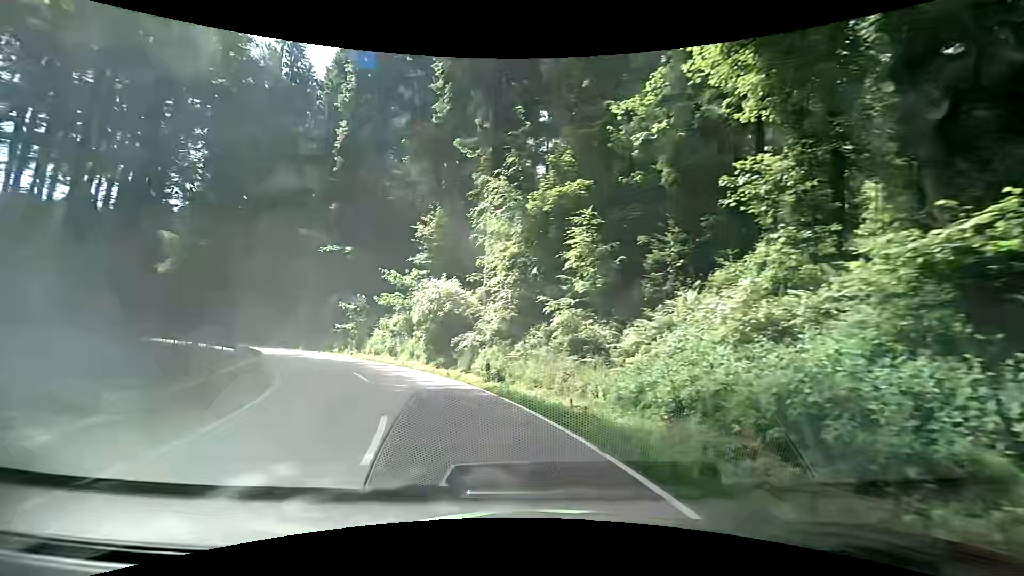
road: secondary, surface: asphalt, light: Day
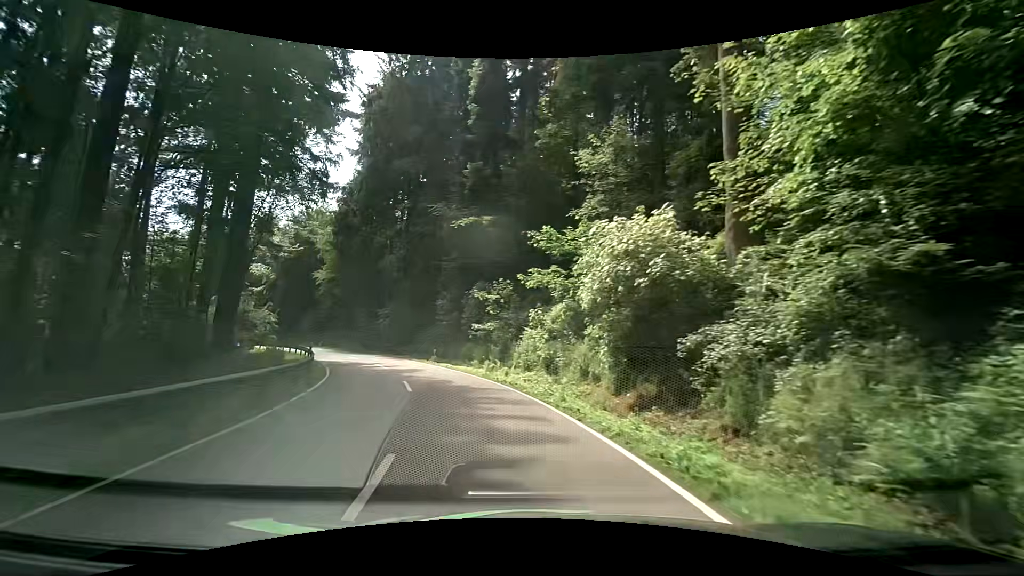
(-3.0, +15.4) m; -20°
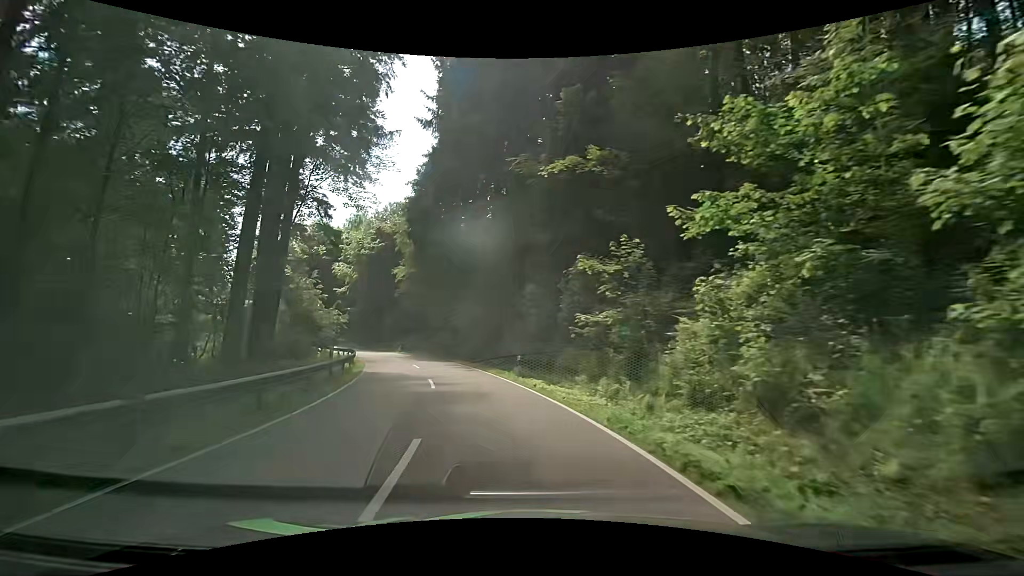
(-1.1, +11.0) m; -13°
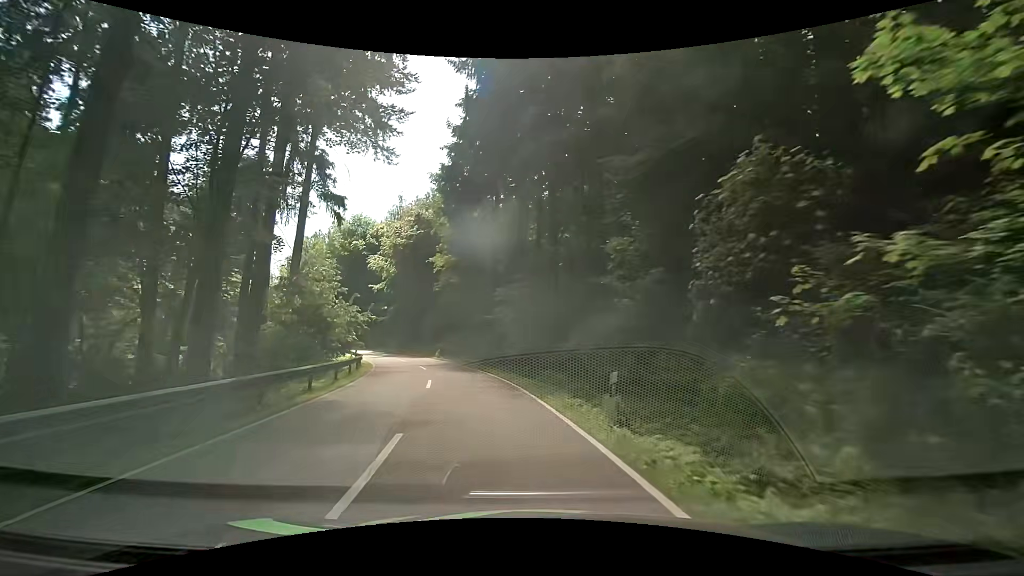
(-0.6, +11.6) m; -5°
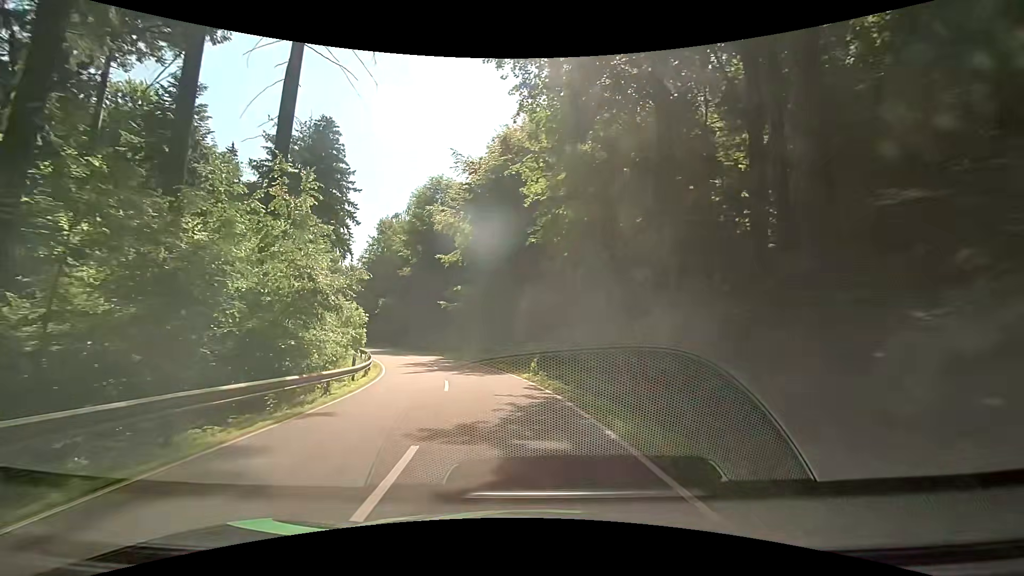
(-3.5, +25.3) m; -14°
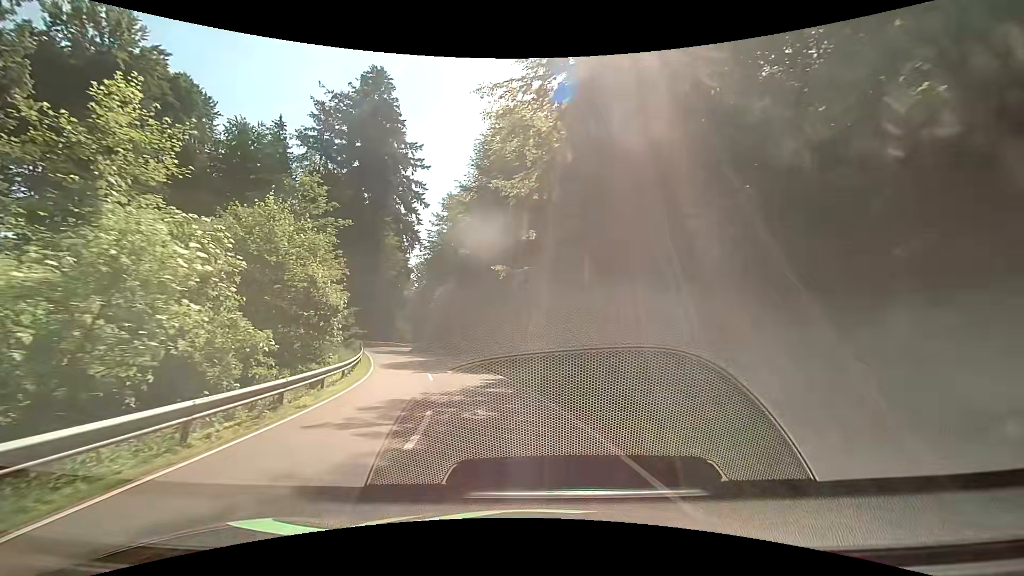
(-1.7, +20.6) m; -10°
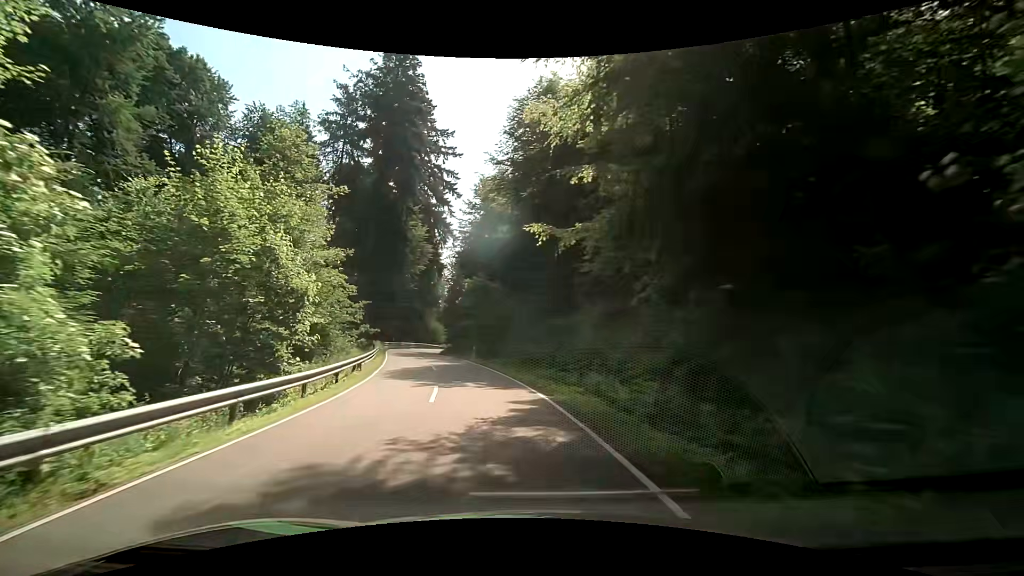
(-0.4, +7.0) m; -6°
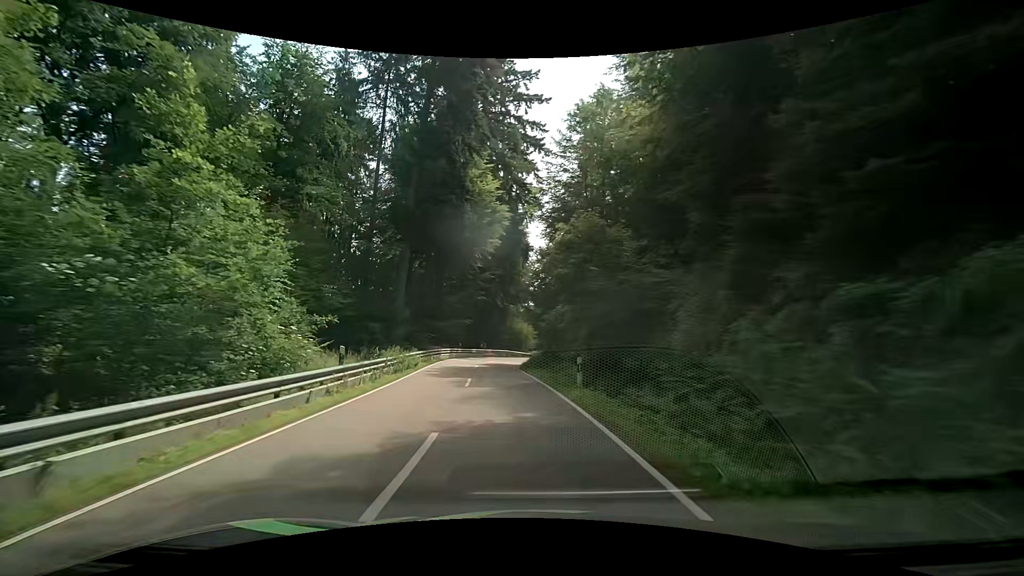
(-2.2, +20.0) m; -12°
